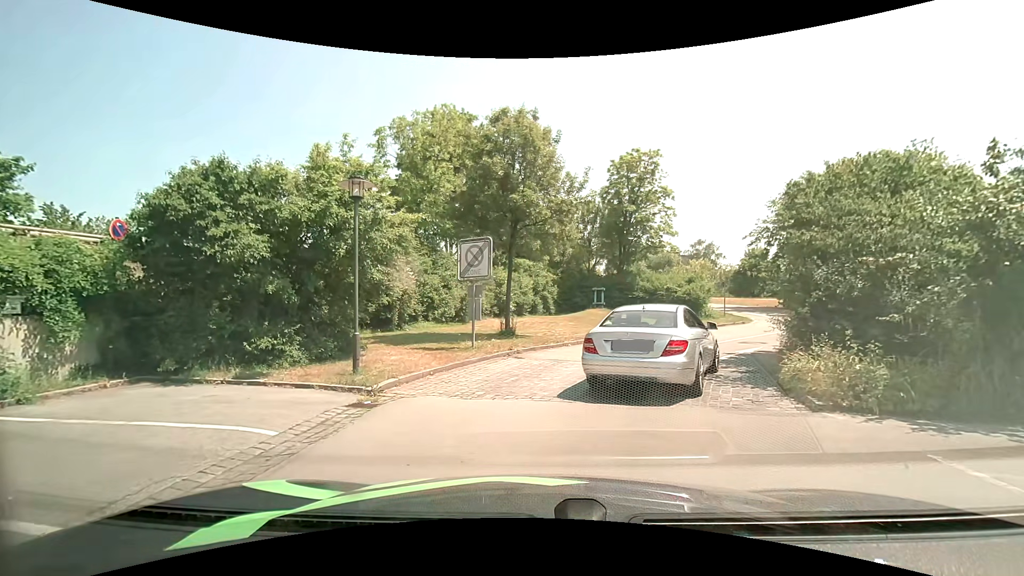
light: Day
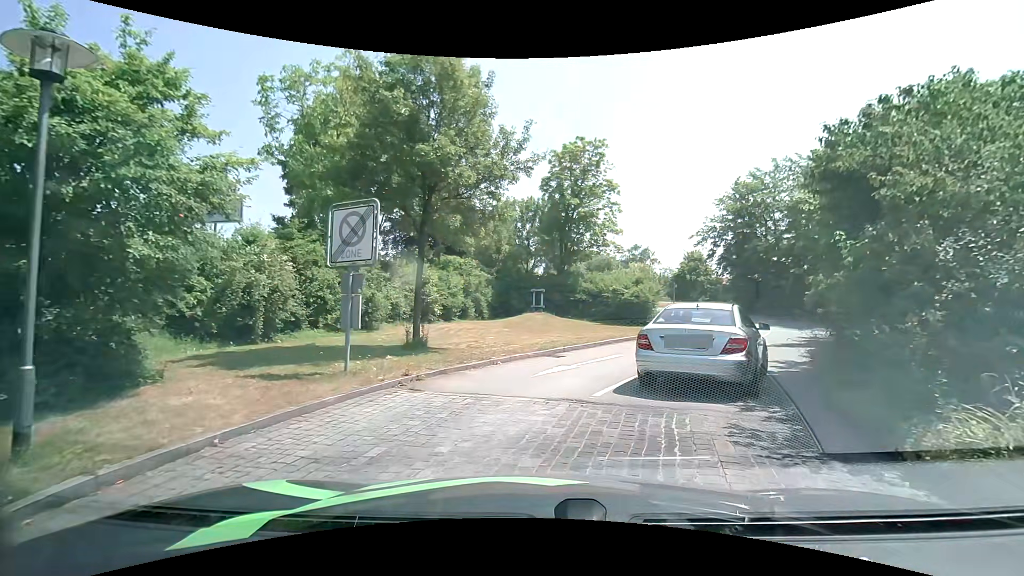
(+0.1, +4.8) m; +5°
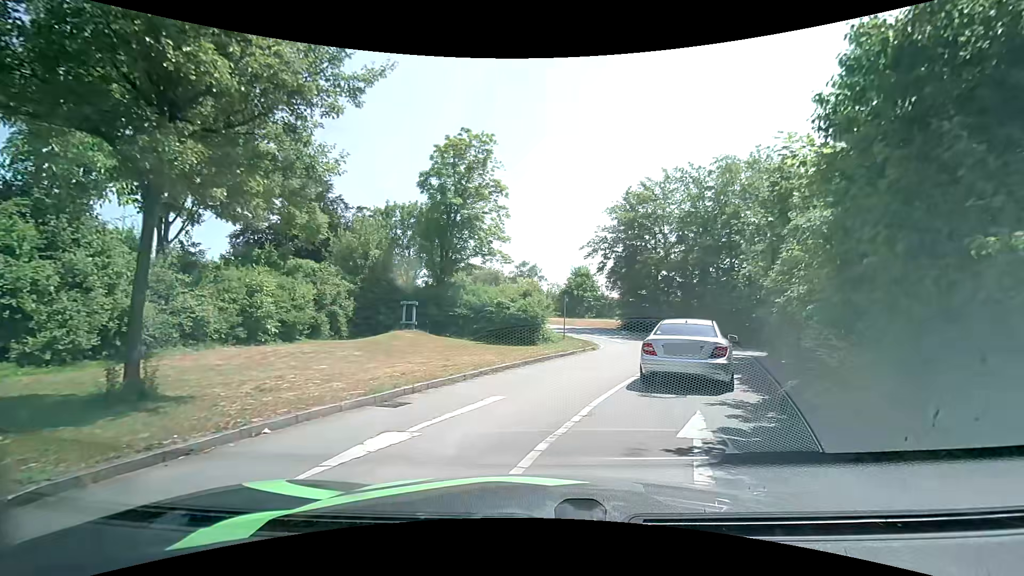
(+0.6, +5.2) m; +12°
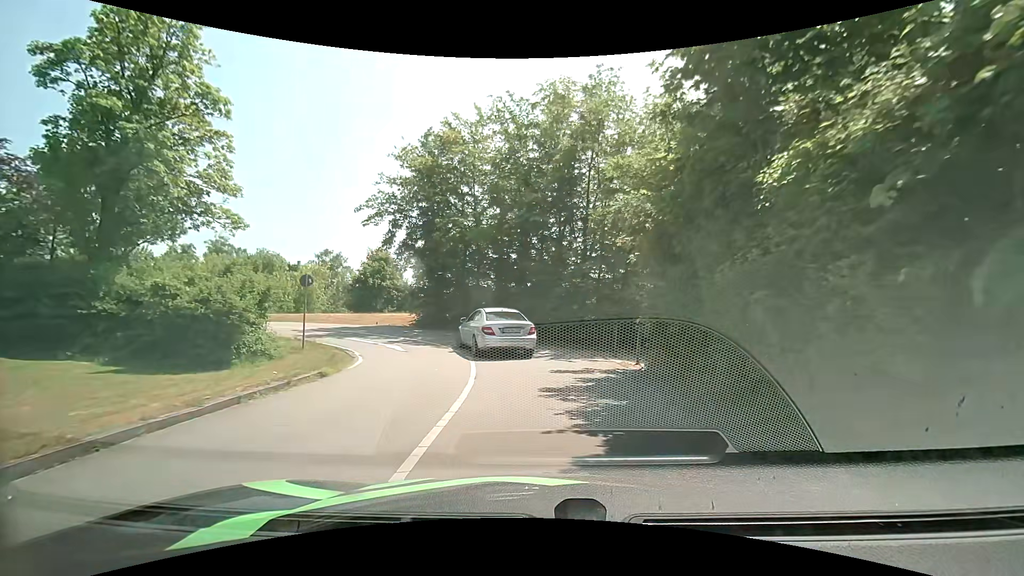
(+2.6, +11.2) m; +23°
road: residential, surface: asphalt
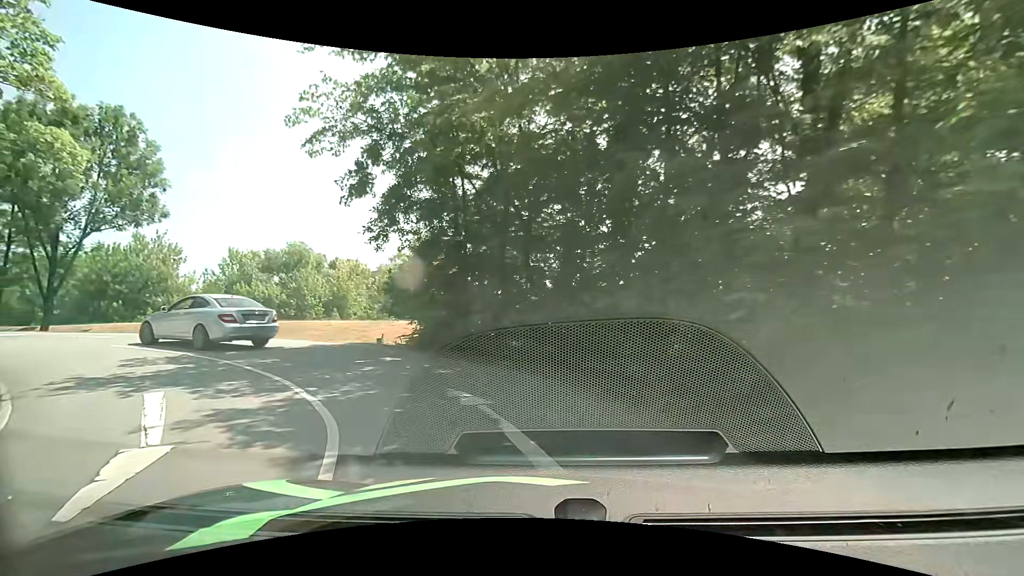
(-0.5, +13.6) m; -10°
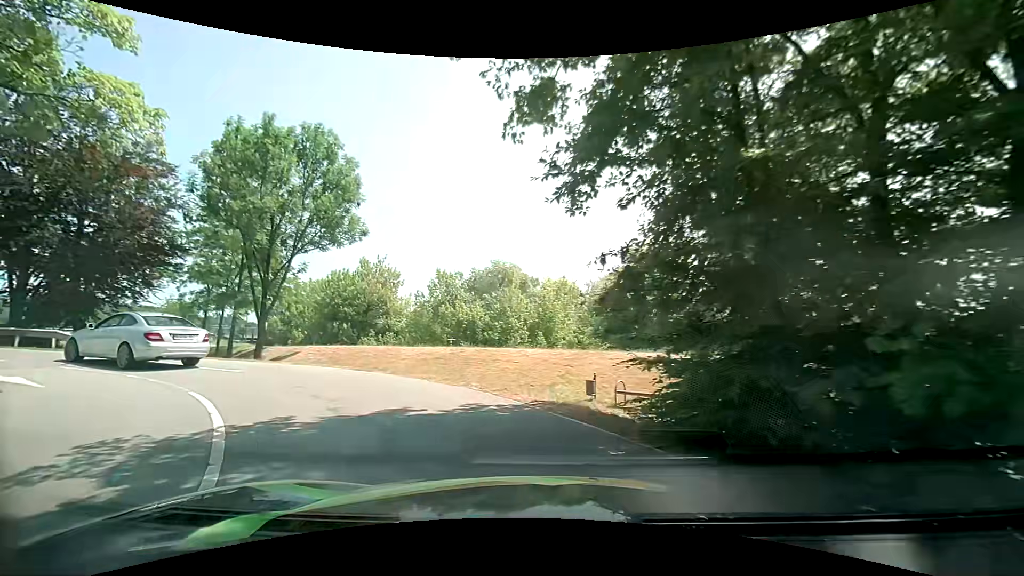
(-1.4, +7.7) m; -23°
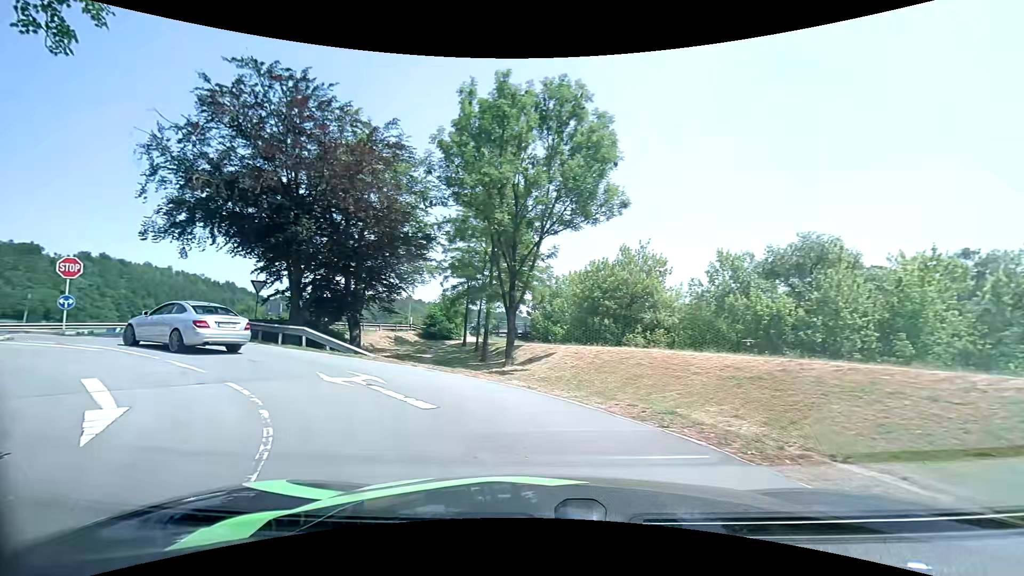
(-1.7, +7.0) m; -31°
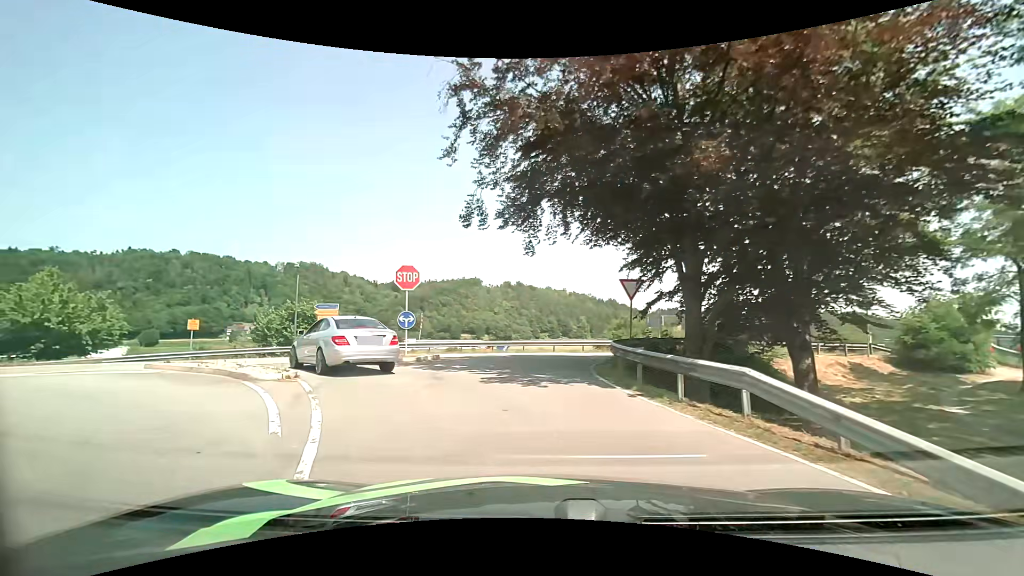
(-4.3, +11.0) m; -39°
